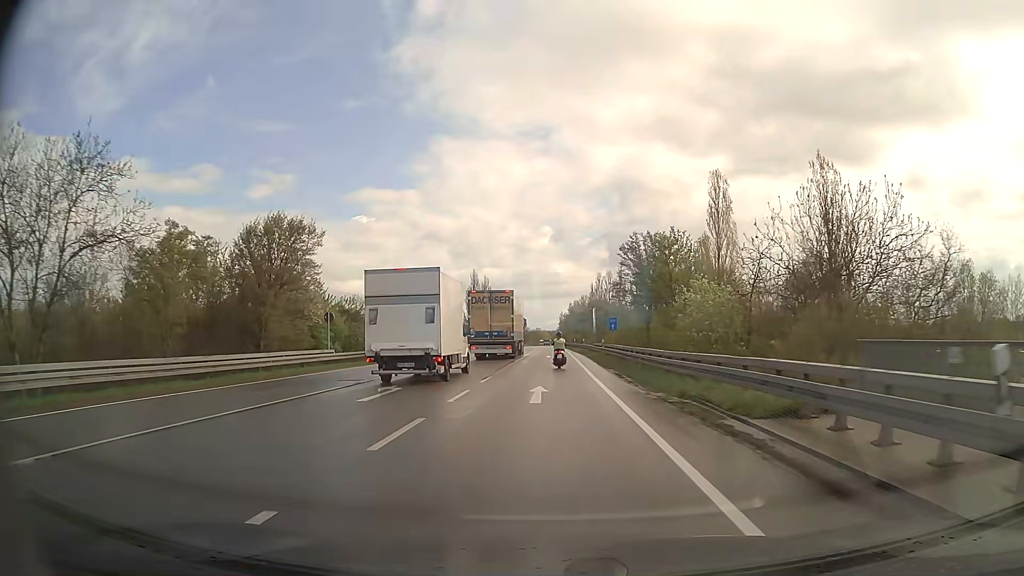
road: secondary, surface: asphalt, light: Day
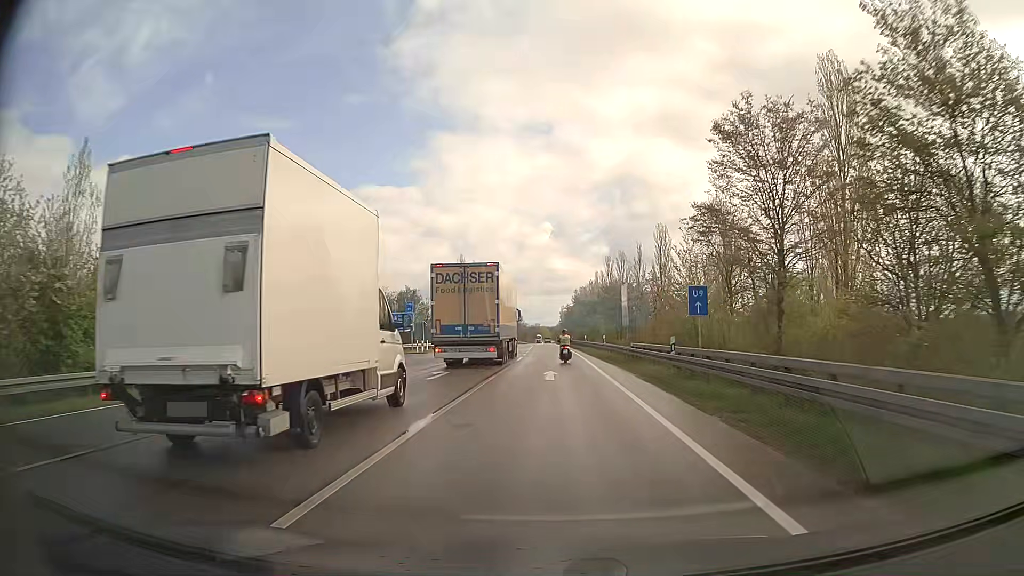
(-0.1, +26.5) m; 0°
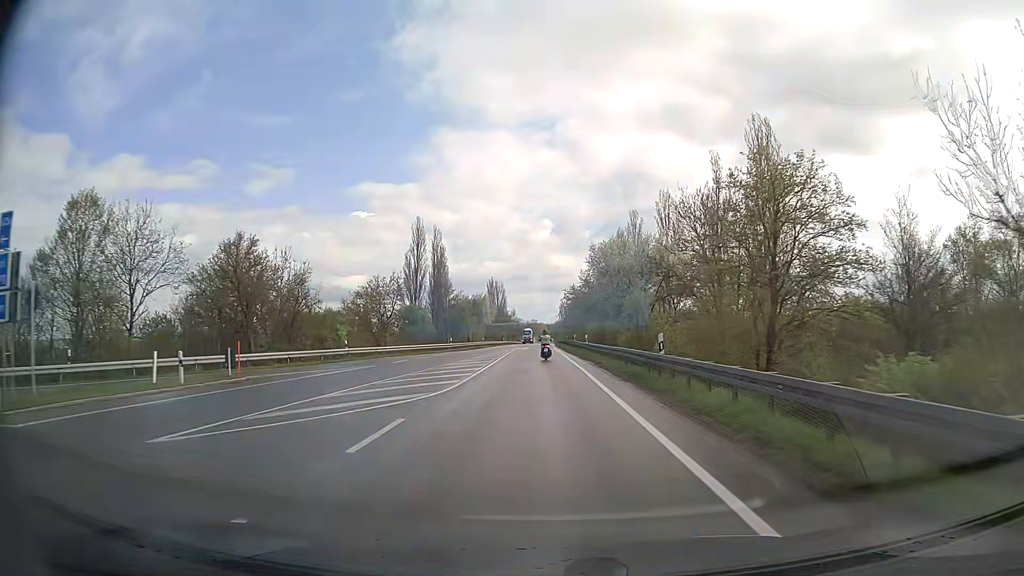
(+0.4, +48.4) m; 0°
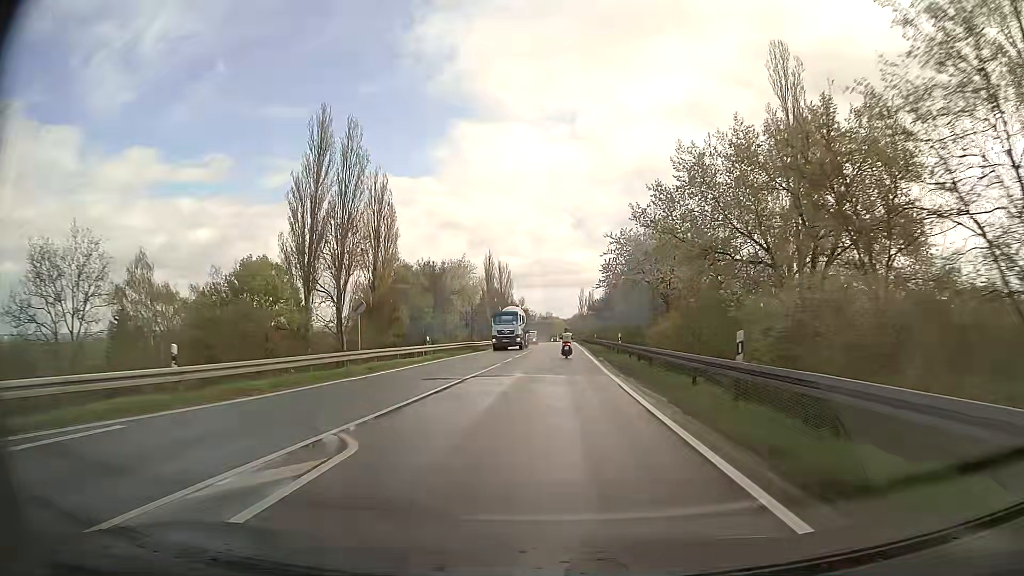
(-1.0, +54.7) m; -2°
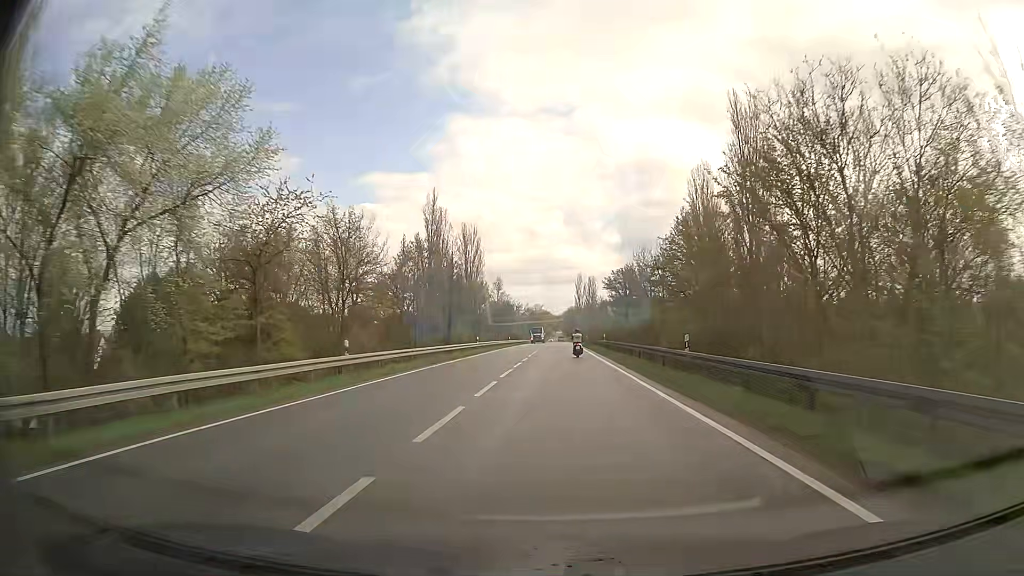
(+0.5, +58.6) m; +1°
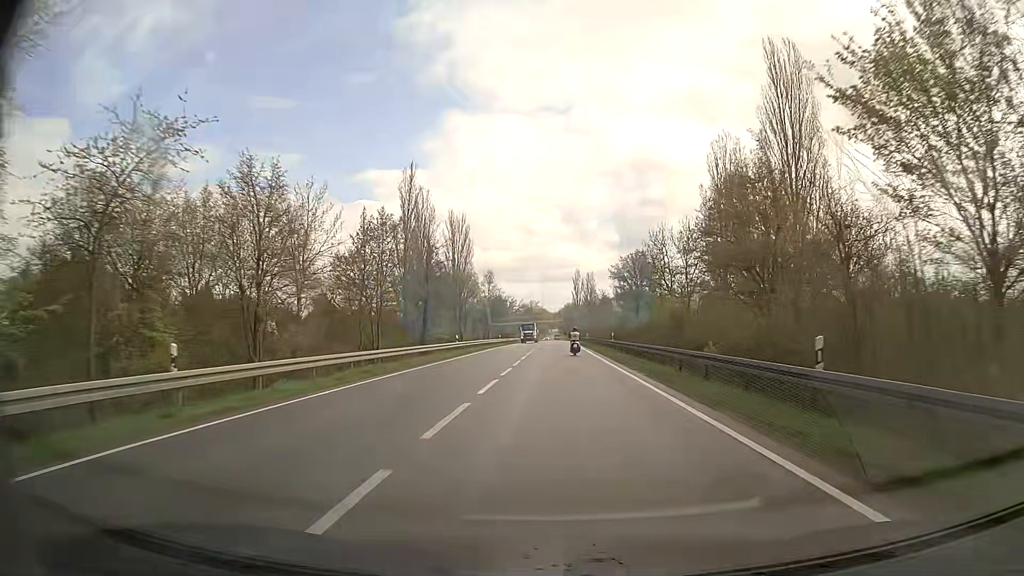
(0.0, +12.0) m; 0°
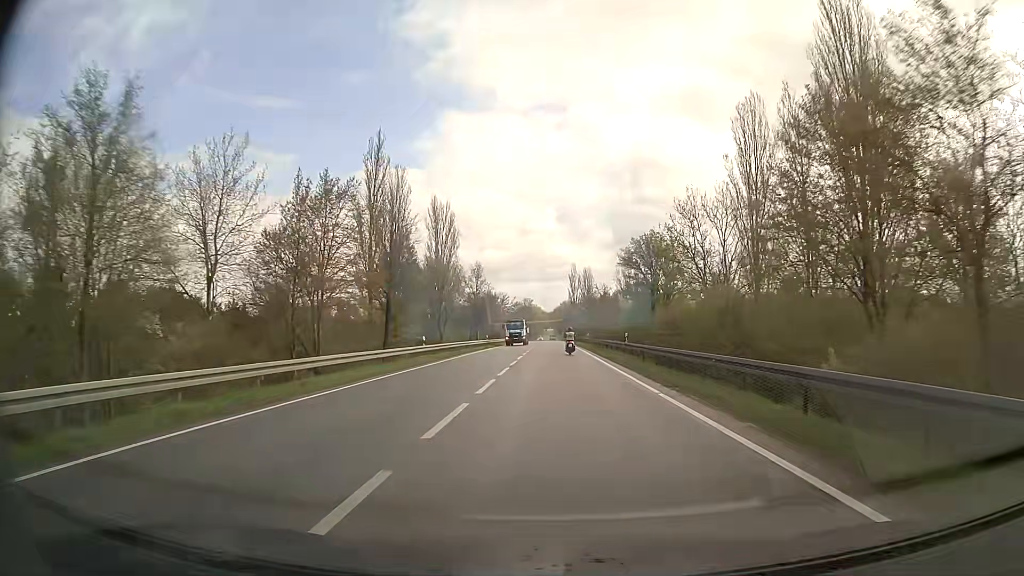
(0.0, +12.1) m; +1°
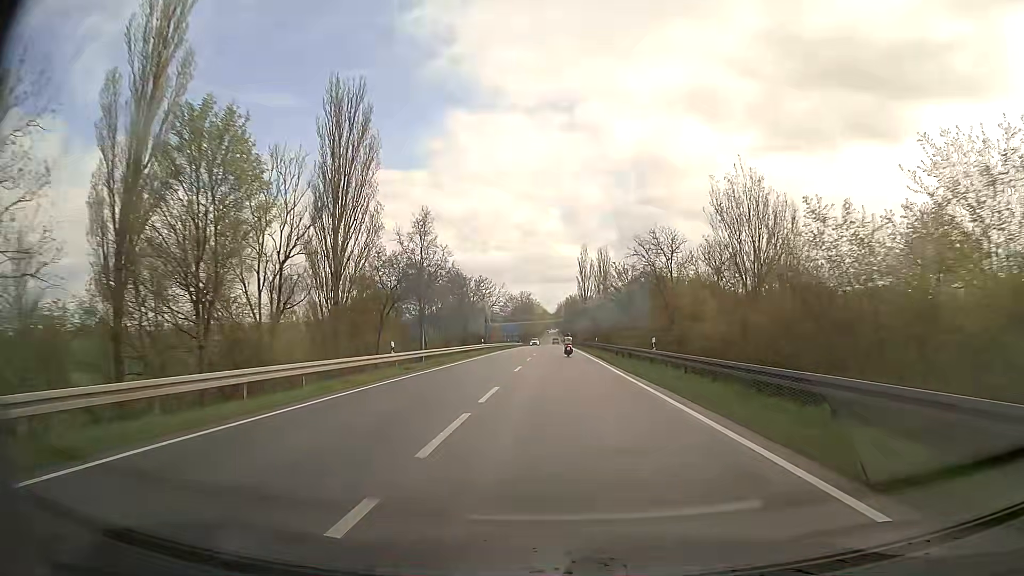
(-0.2, +49.7) m; 0°
(0, +10) (0, +20) (0, +30) (0, +40) (0, +50) (0, +60) (0, +70) (0, +80) (0, +90) (0, +100) m
